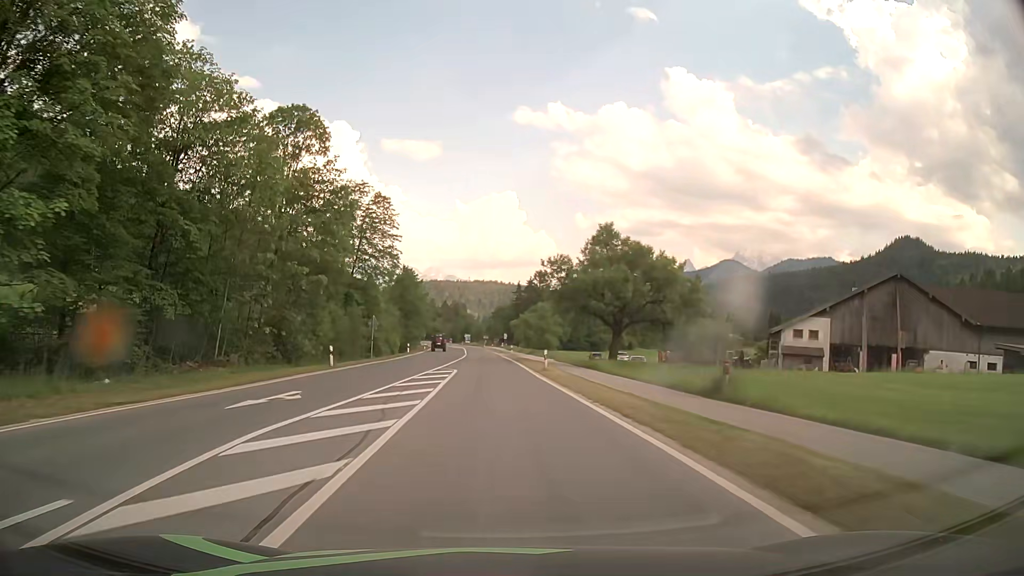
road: primary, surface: asphalt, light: Day
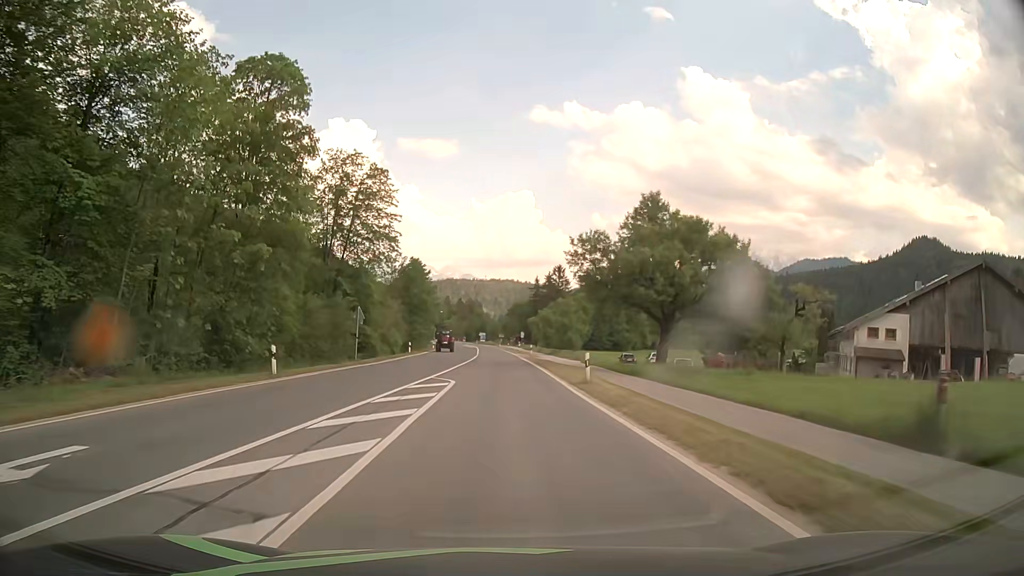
(-0.2, +10.8) m; -1°
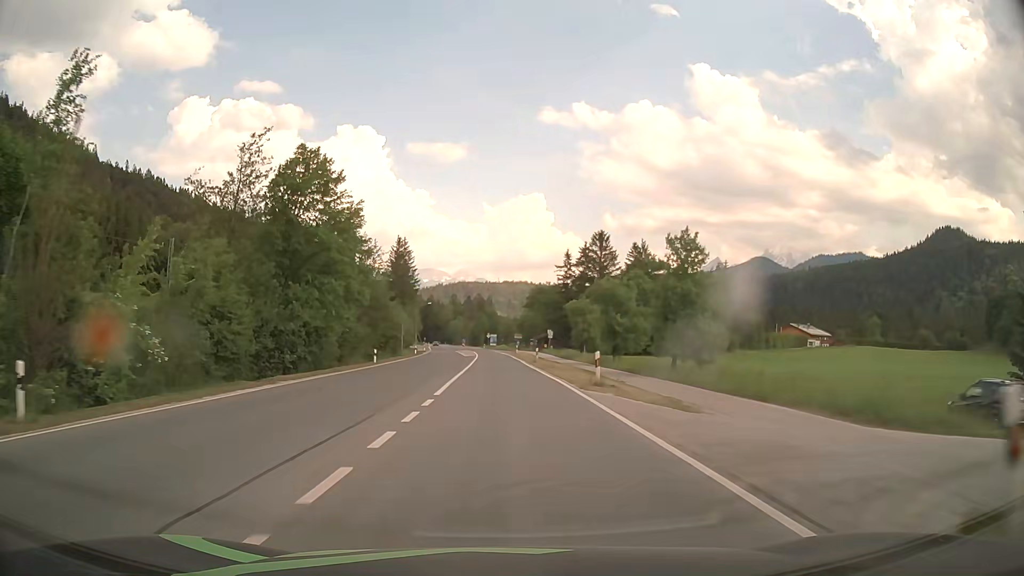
(-0.8, +53.9) m; -1°
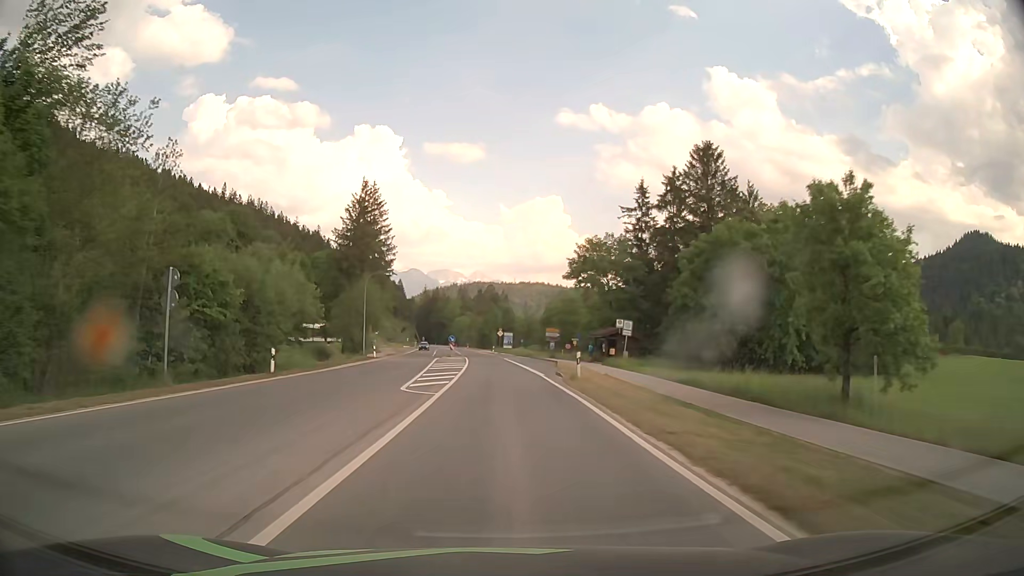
(-1.0, +53.7) m; -1°
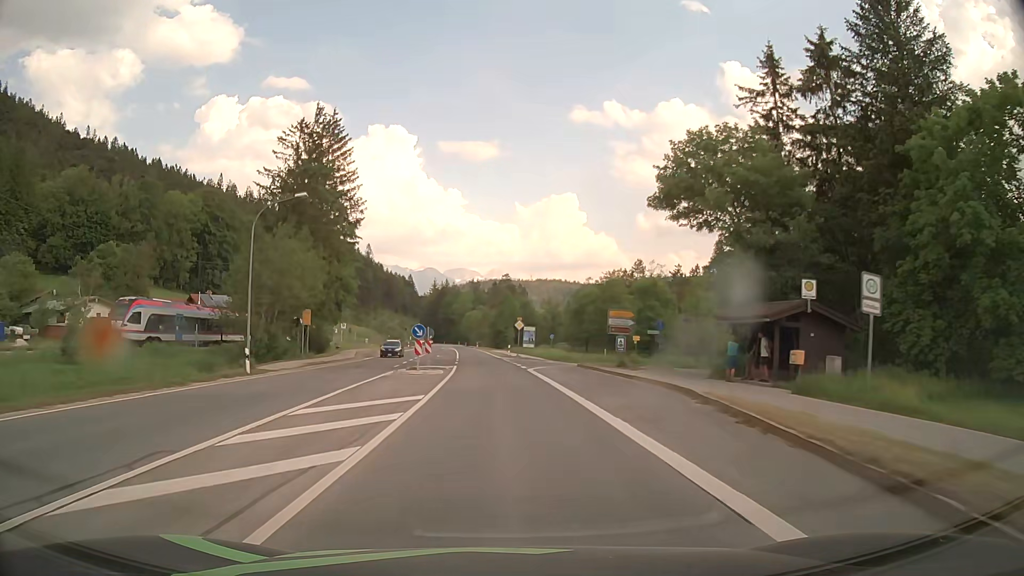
(-0.4, +32.2) m; -1°
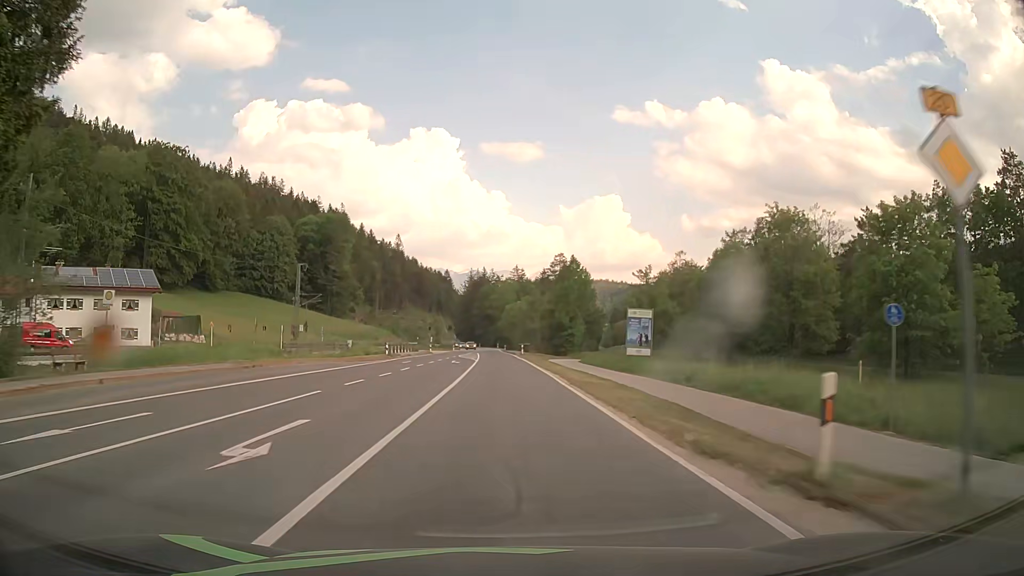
(-2.0, +53.8) m; -3°
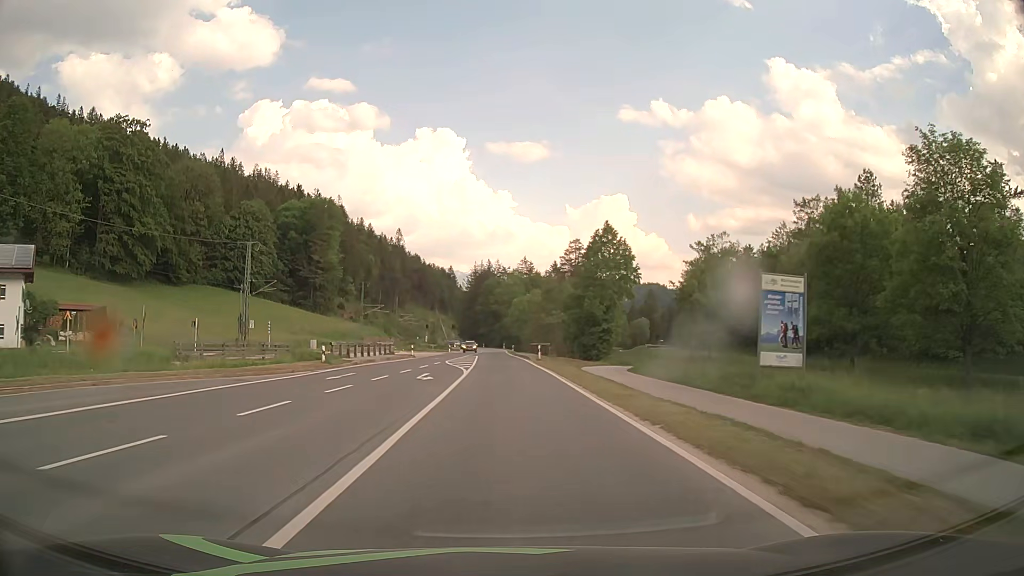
(-0.3, +21.6) m; -1°
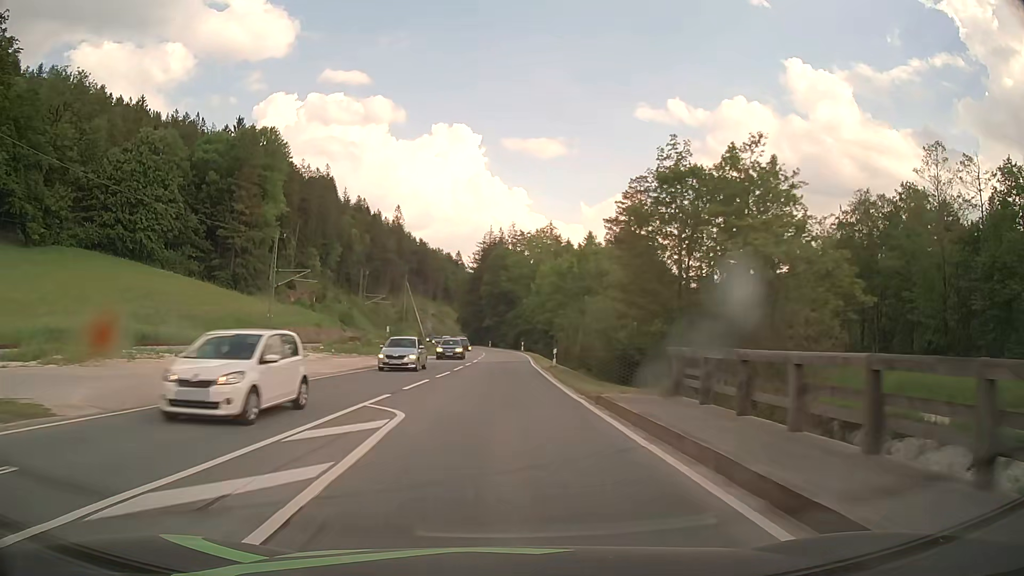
(-0.5, +54.0) m; -1°
(0, +10) (0, +20) (0, +30) (0, +40) (0, +50) (0, +60) (-1, +70) (-1, +80) (-2, +90) (-3, +100) m
